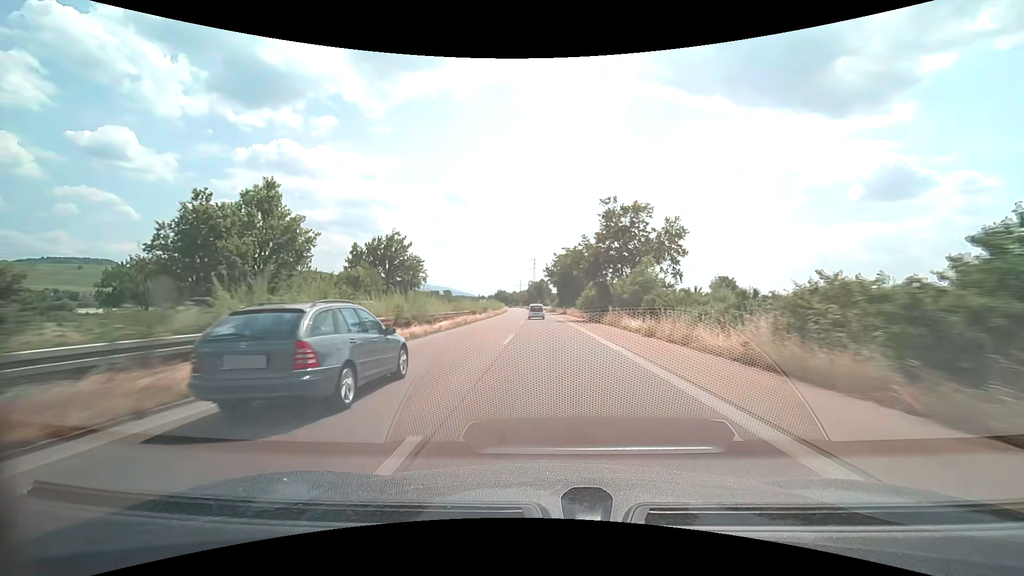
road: trunk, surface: asphalt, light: Day
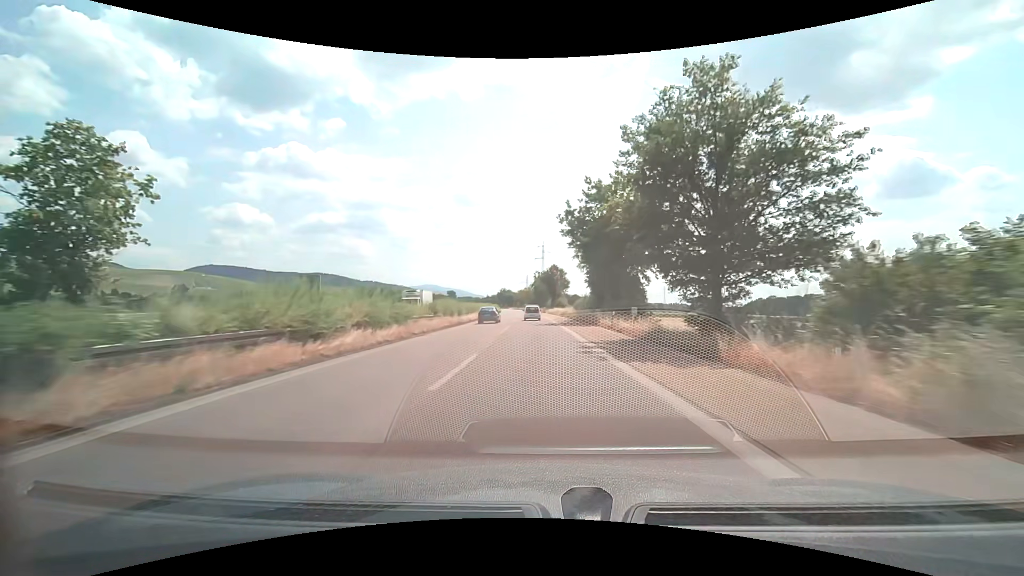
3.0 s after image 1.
(-0.6, +63.2) m; -1°
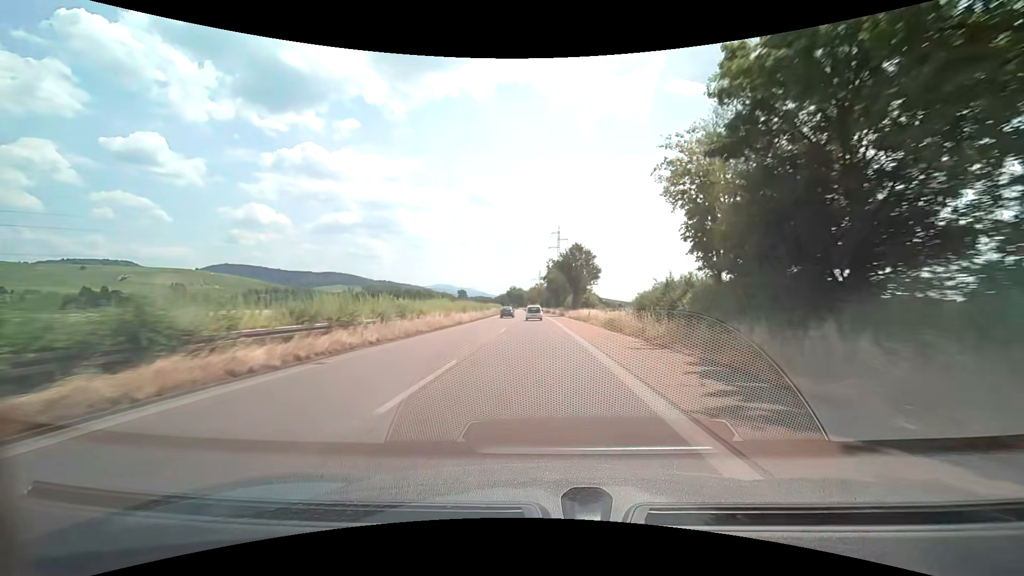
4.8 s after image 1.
(-0.5, +37.8) m; -2°
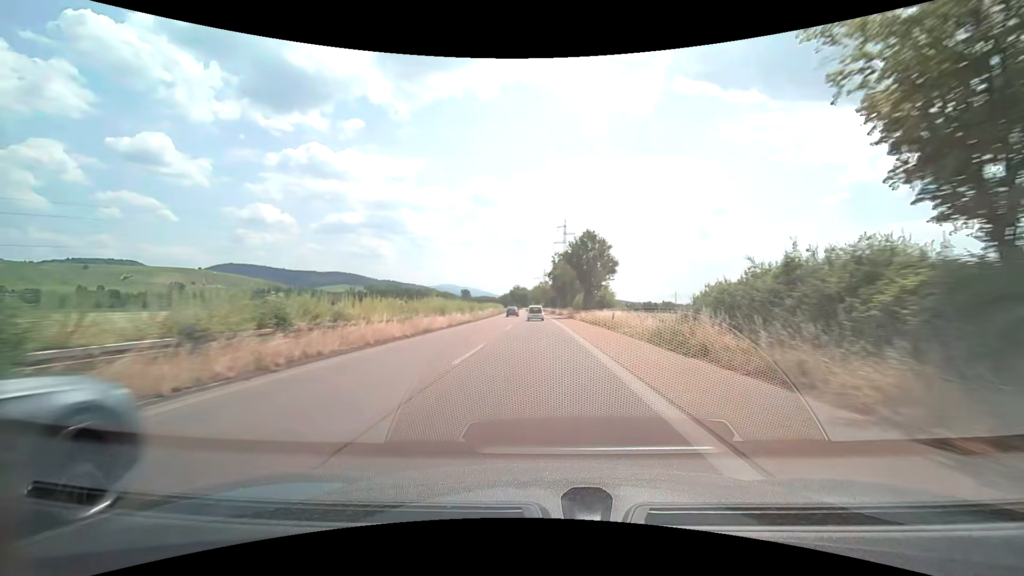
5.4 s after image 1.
(-0.1, +12.6) m; -1°
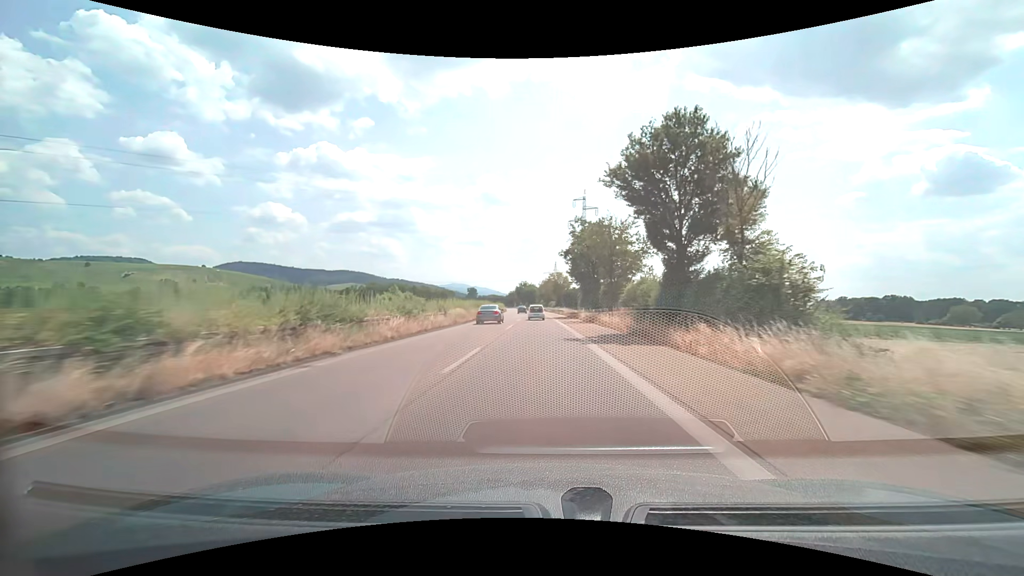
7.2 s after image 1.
(-0.3, +37.8) m; -1°
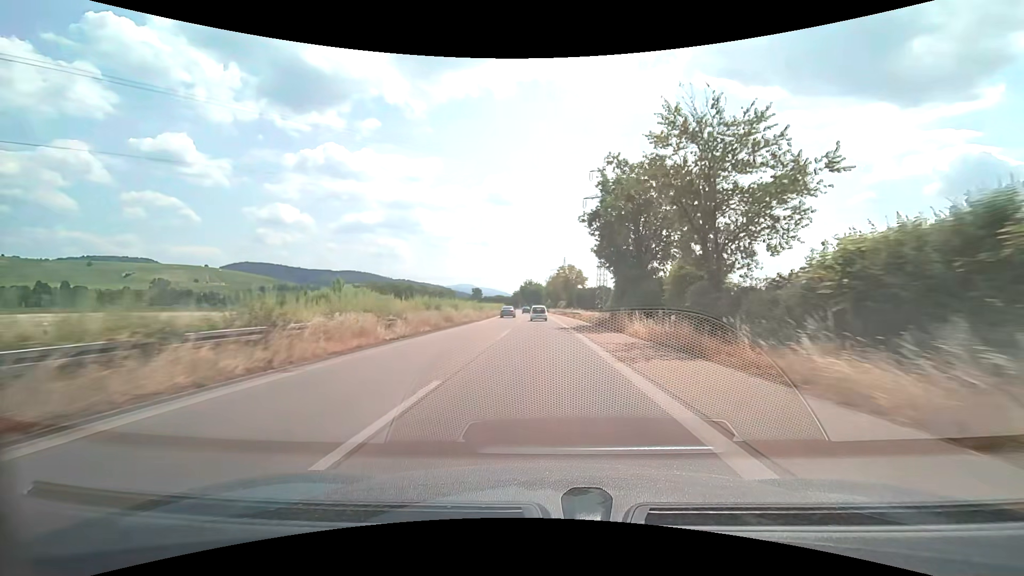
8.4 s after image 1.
(-0.2, +25.2) m; -1°
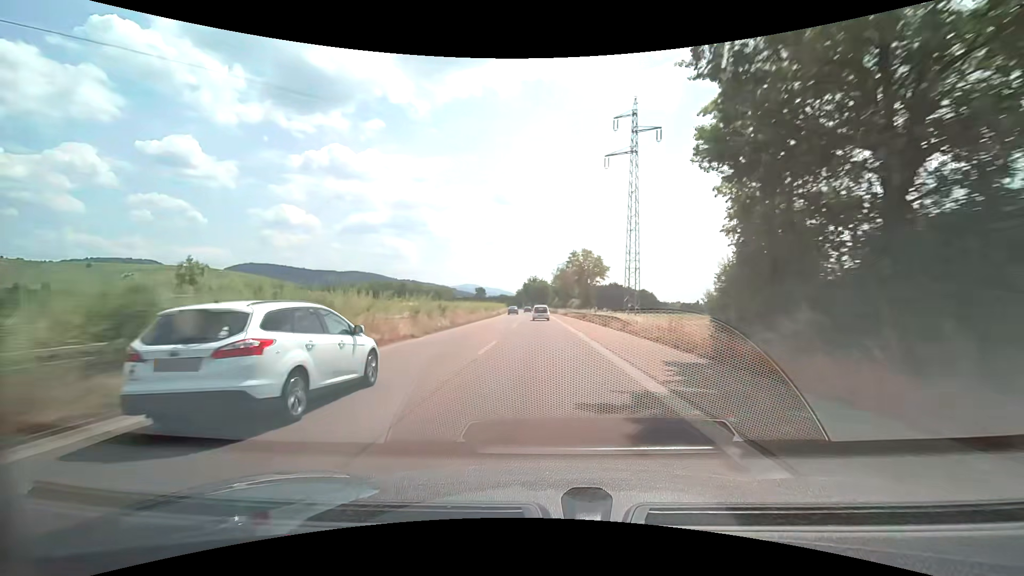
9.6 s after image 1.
(-0.1, +25.1) m; 0°
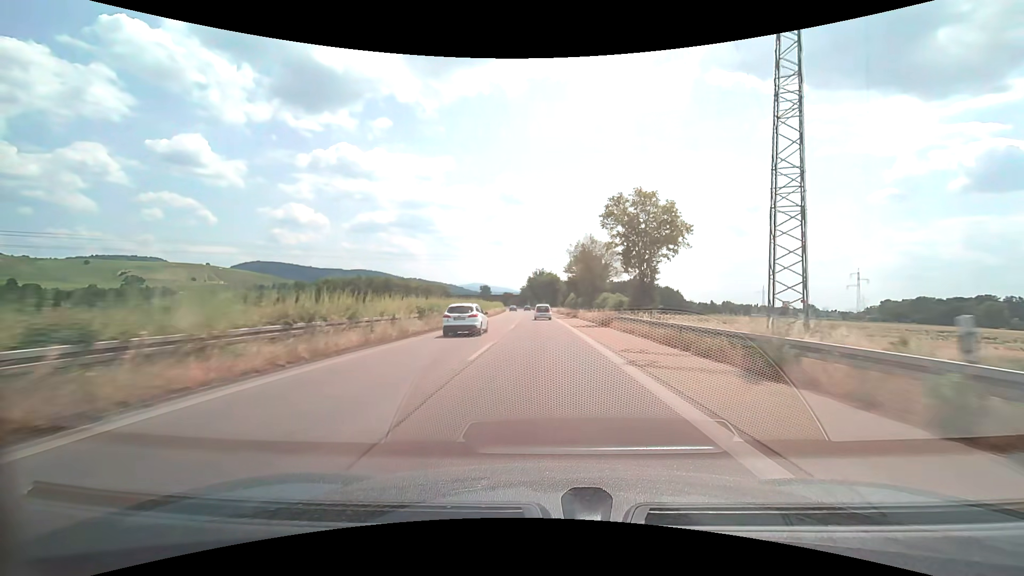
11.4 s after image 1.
(-0.4, +37.7) m; -1°
(0, +10) (0, +20) (0, +30) (0, +40) (0, +50) (-1, +60) (-1, +70) (-1, +80) (-2, +90) (-2, +100) m
